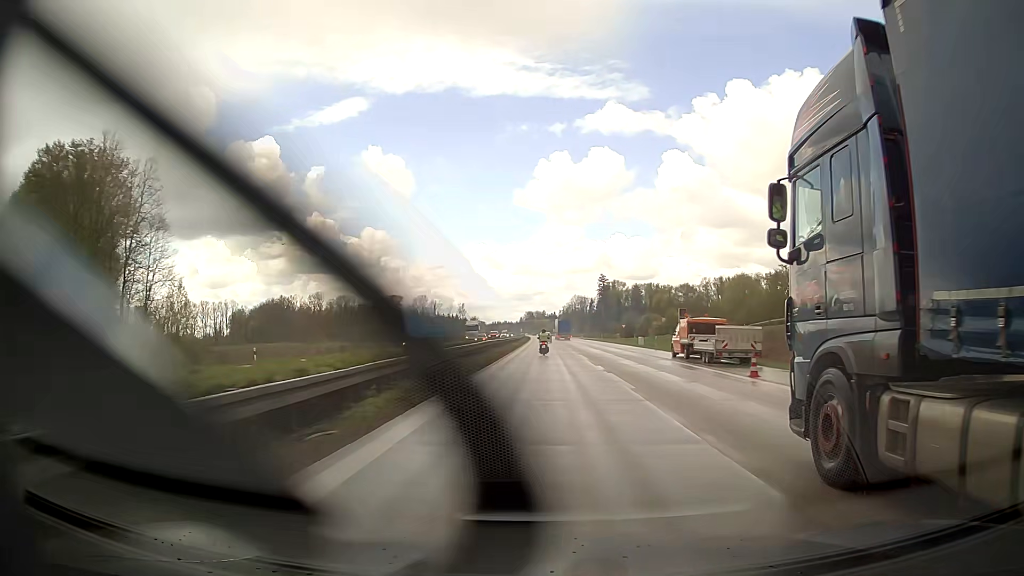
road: motorway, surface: asphalt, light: Day
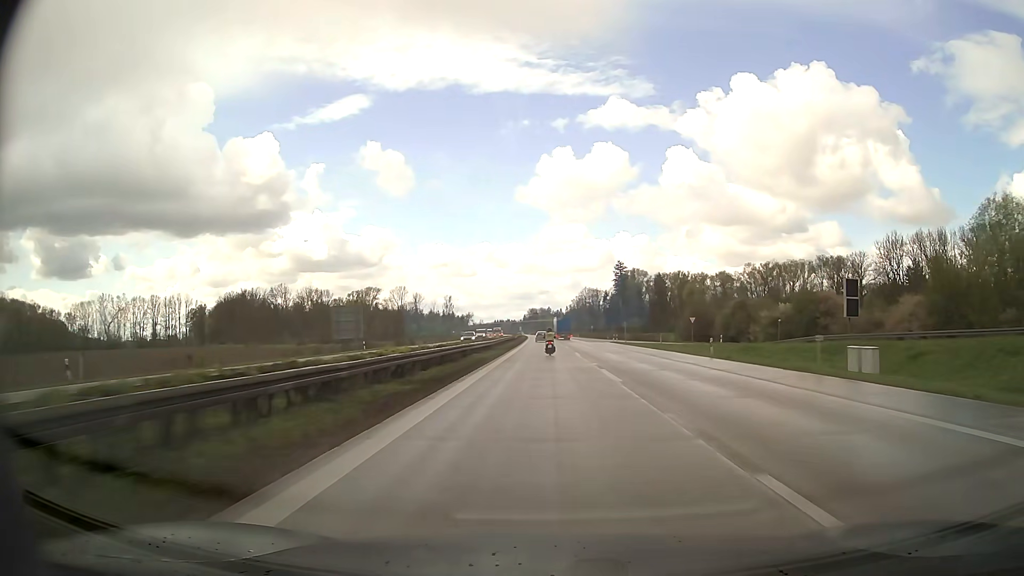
(+0.3, +70.3) m; 0°
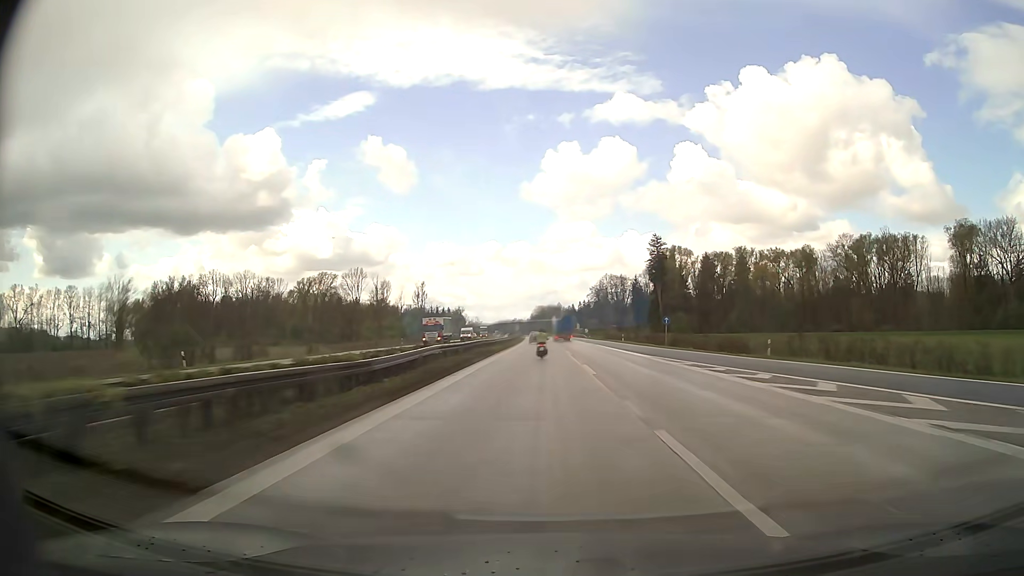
(-0.4, +89.2) m; -1°
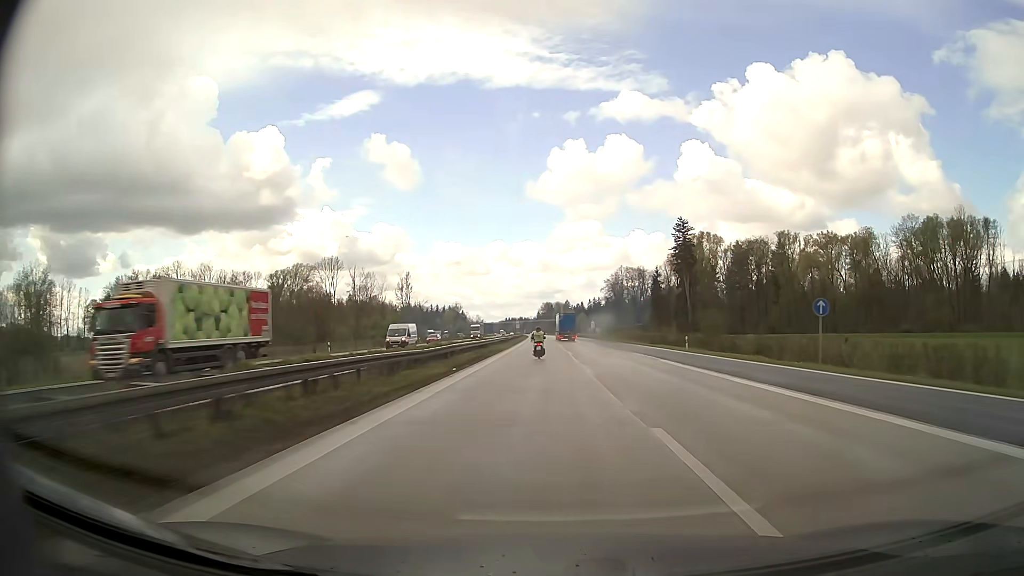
(-0.2, +36.0) m; -1°
